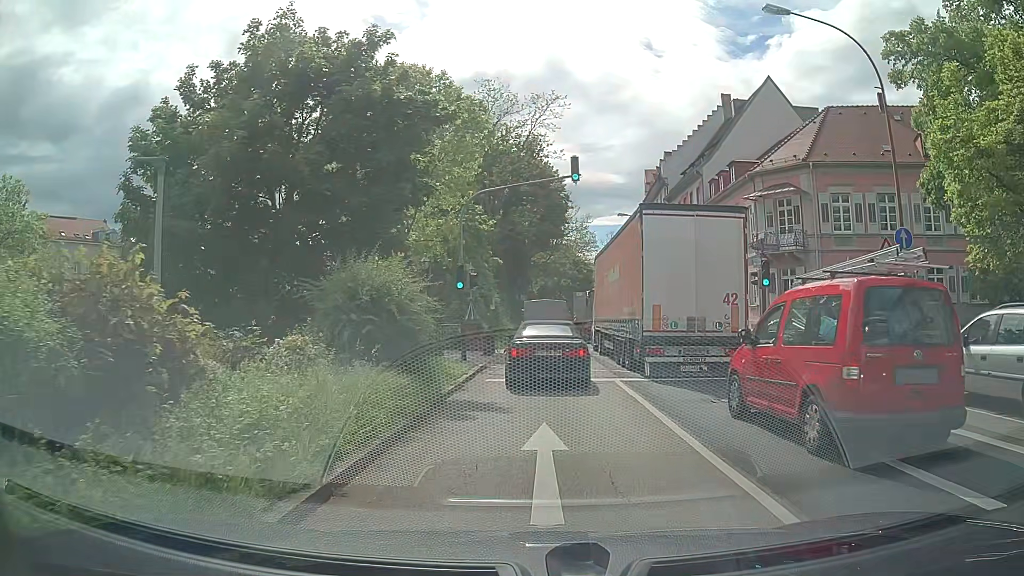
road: primary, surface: asphalt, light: Day
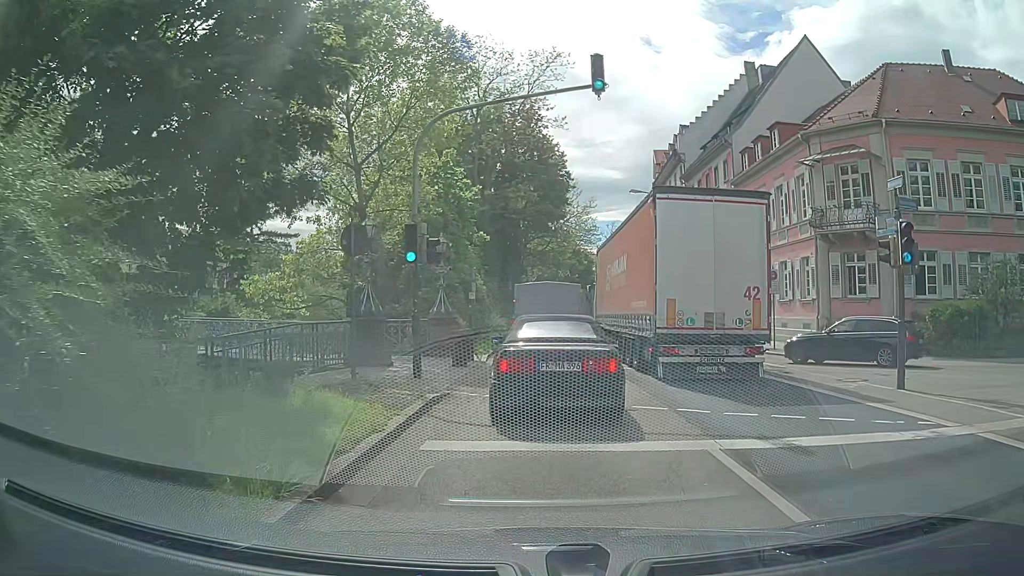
(+0.4, +8.3) m; +3°
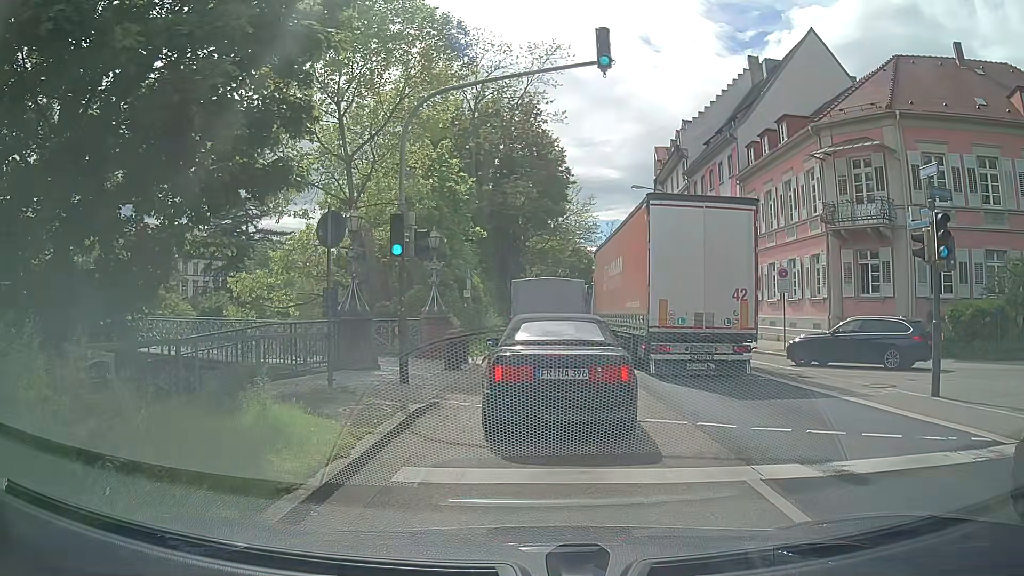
(0.0, +1.2) m; -1°
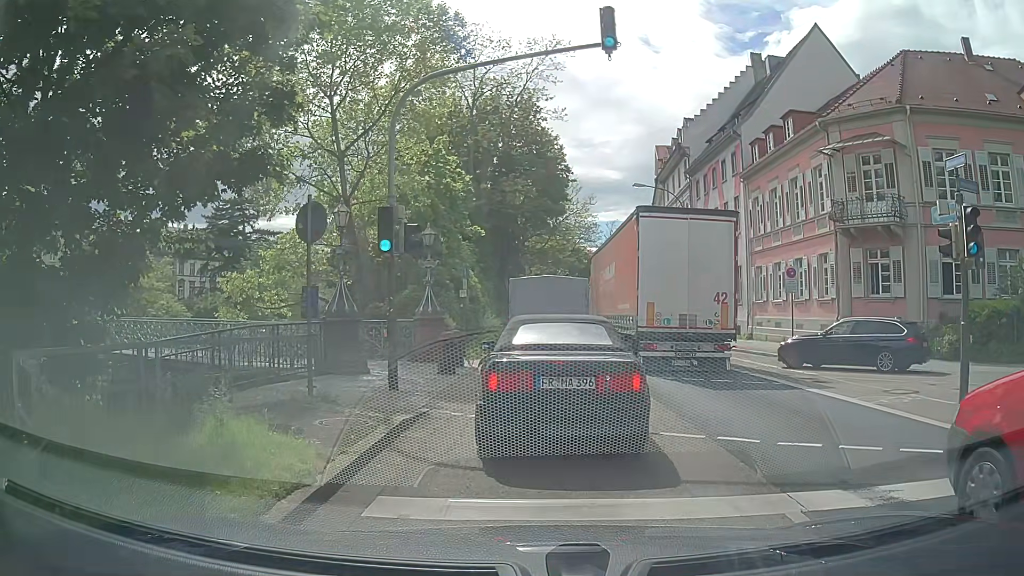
(0.0, +0.9) m; +1°
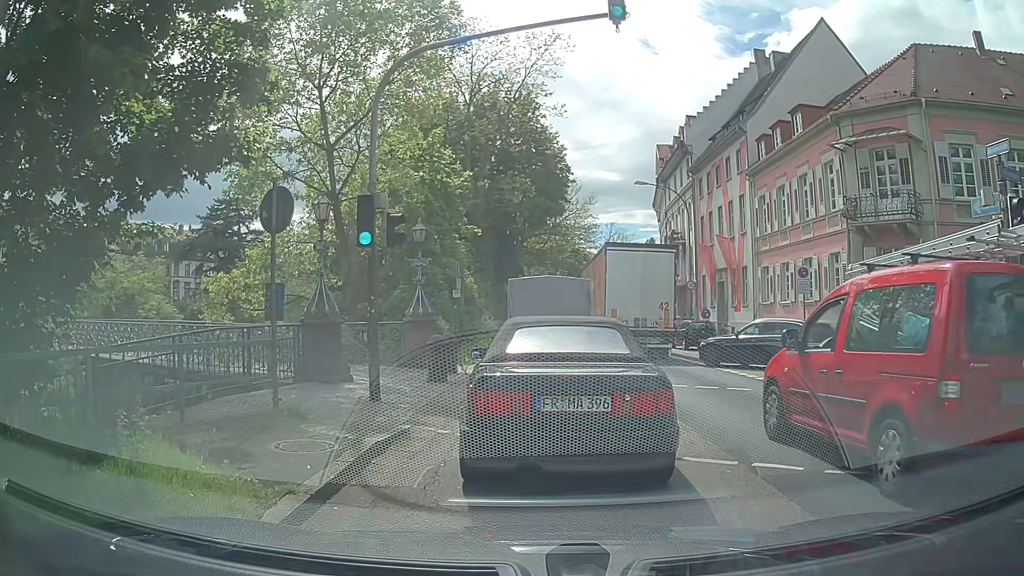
(0.0, +1.2) m; 0°
